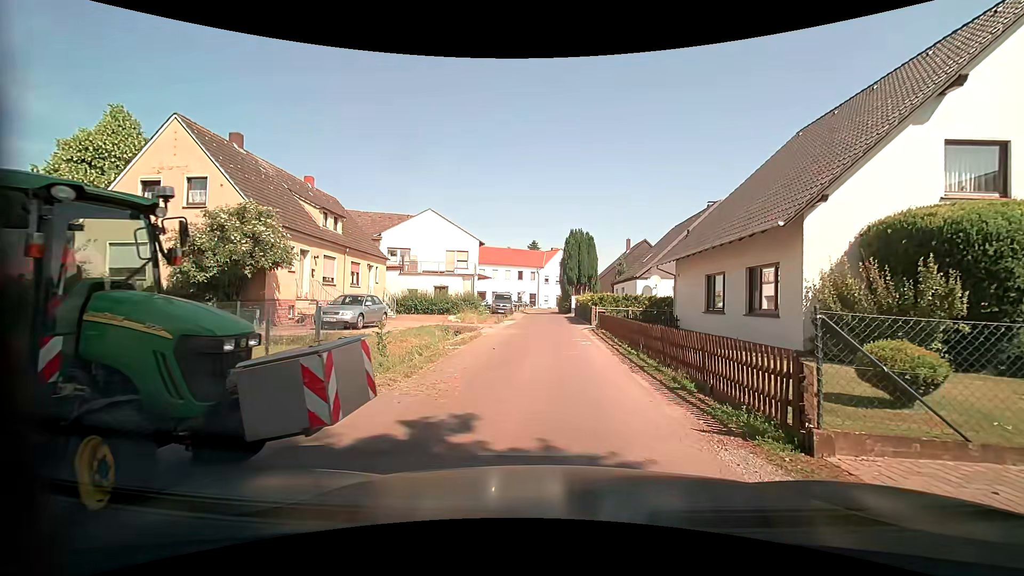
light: Day
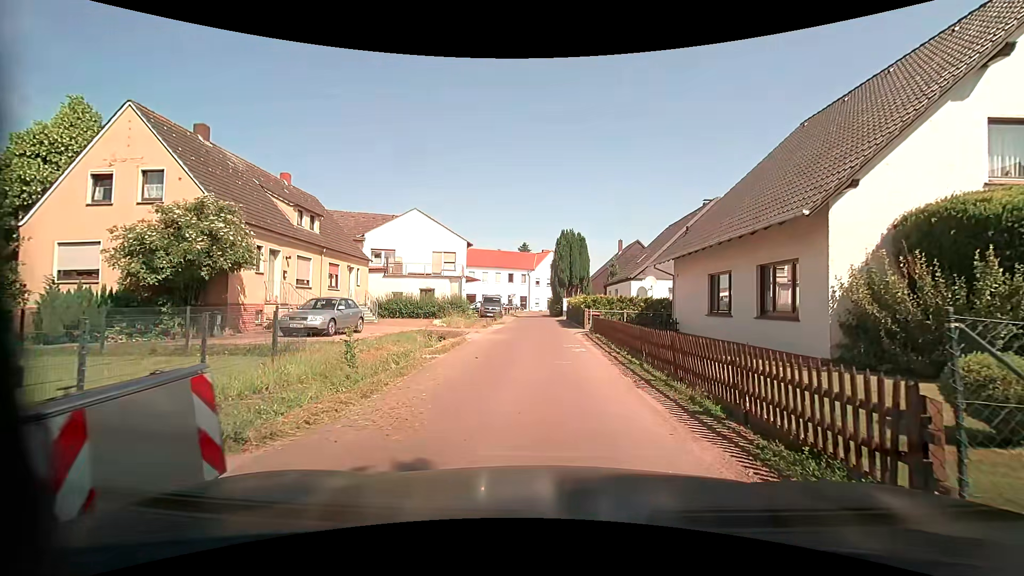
(0.0, +1.7) m; 0°
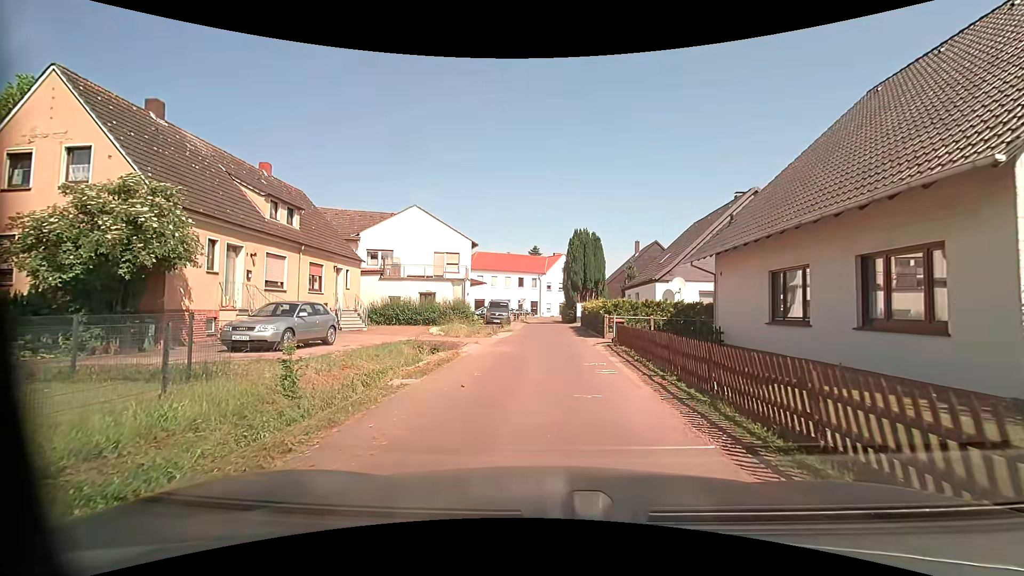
(-0.1, +4.0) m; -2°
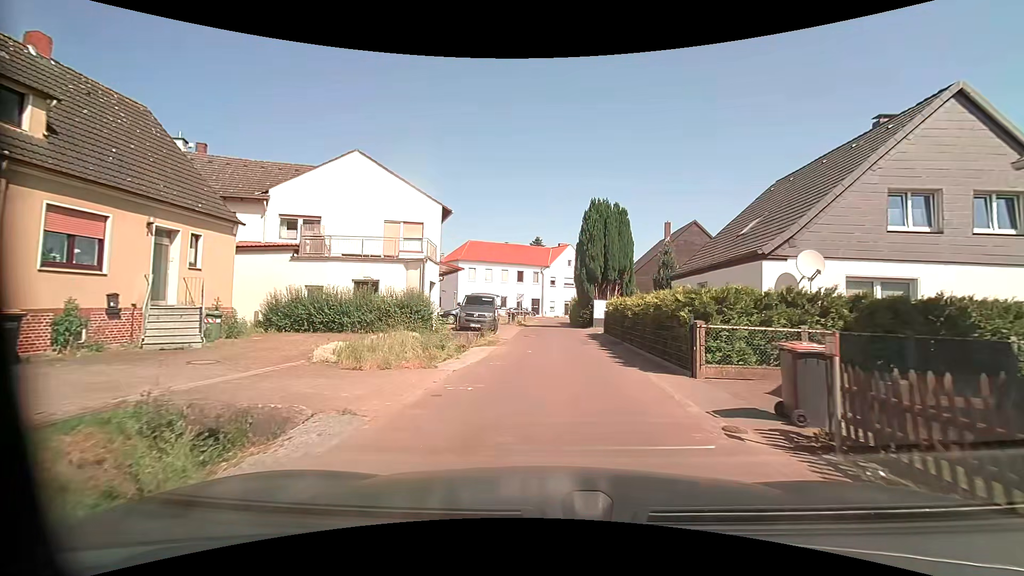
(-0.3, +13.8) m; -1°
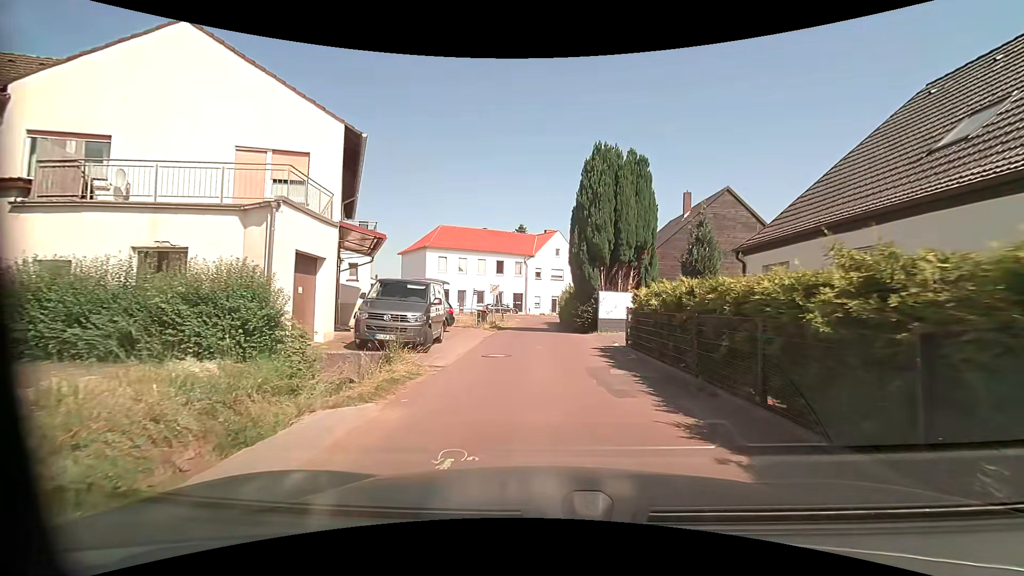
(+0.2, +11.7) m; +2°
